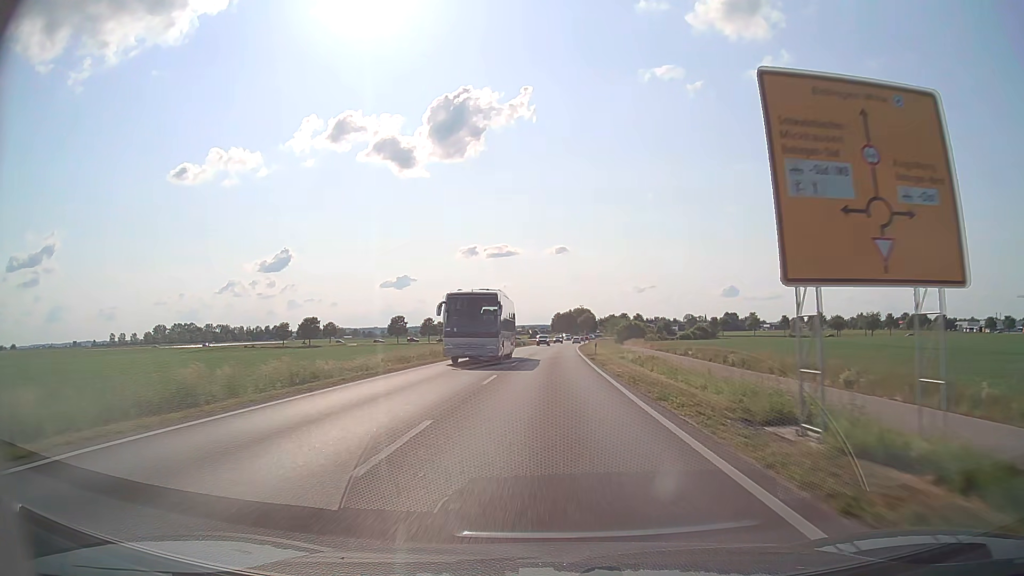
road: secondary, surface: asphalt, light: Day
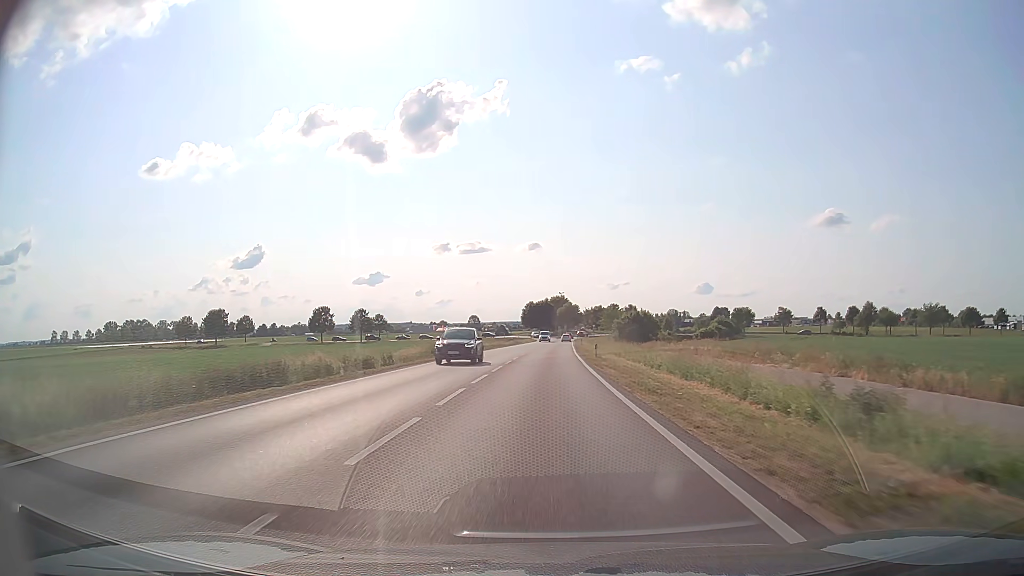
(+1.2, +59.9) m; +2°
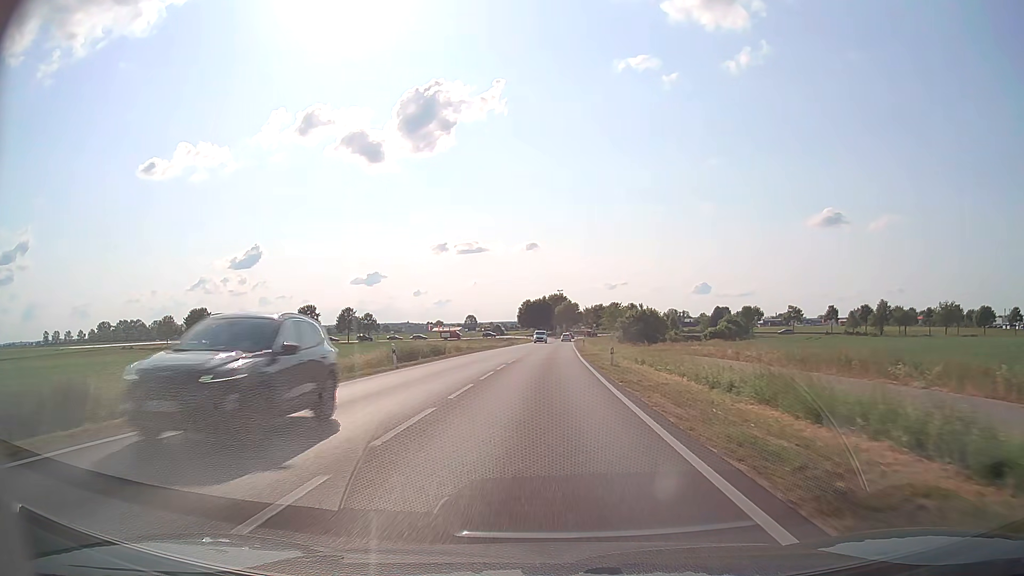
(0.0, +10.4) m; 0°
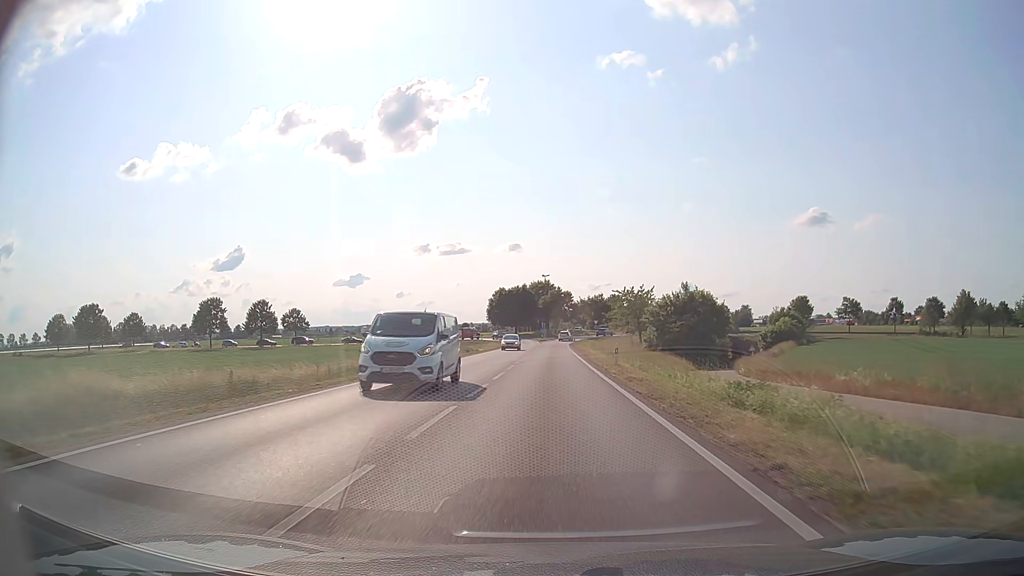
(+0.4, +48.0) m; +1°
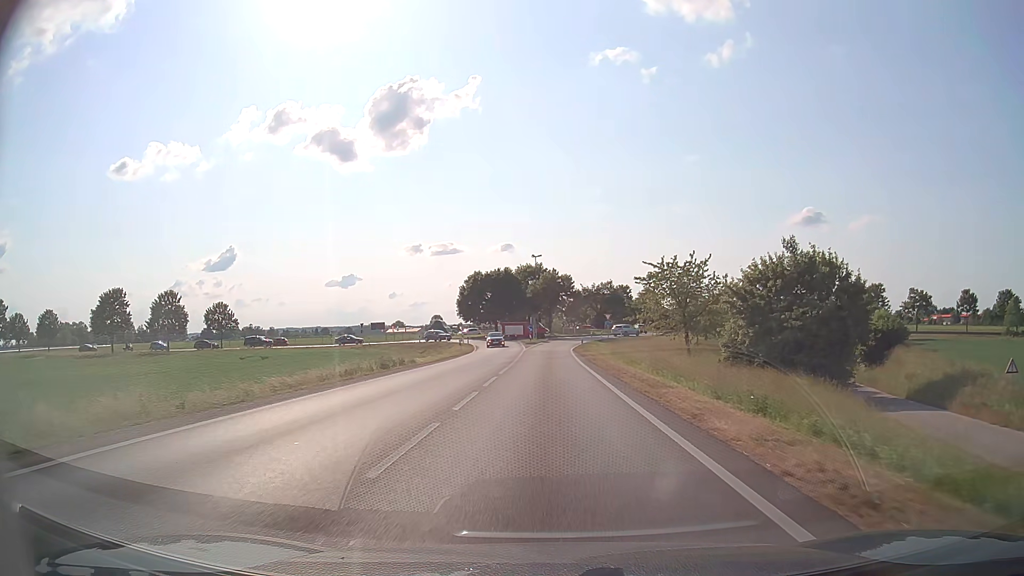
(+0.2, +33.3) m; +1°
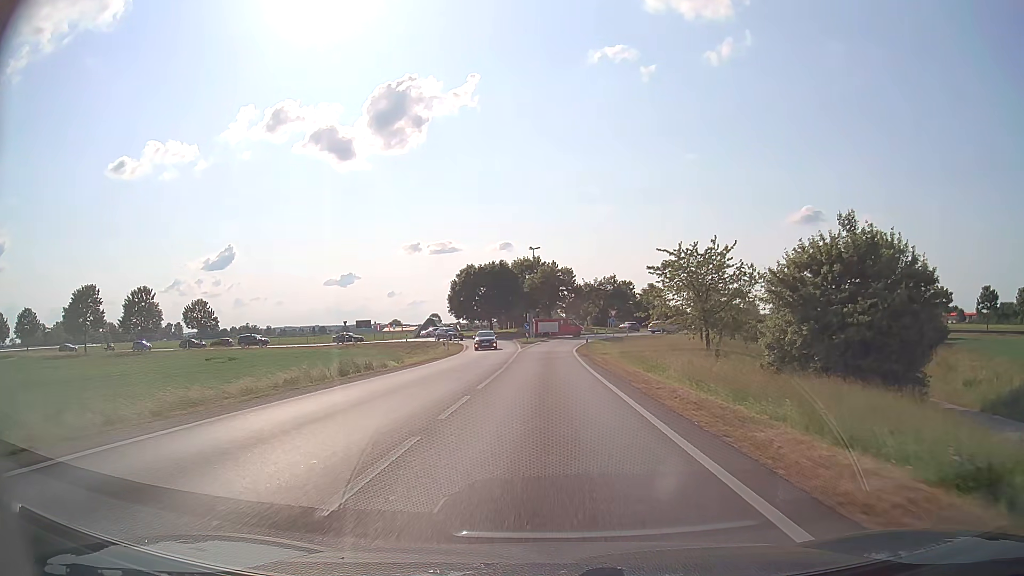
(0.0, +7.4) m; 0°
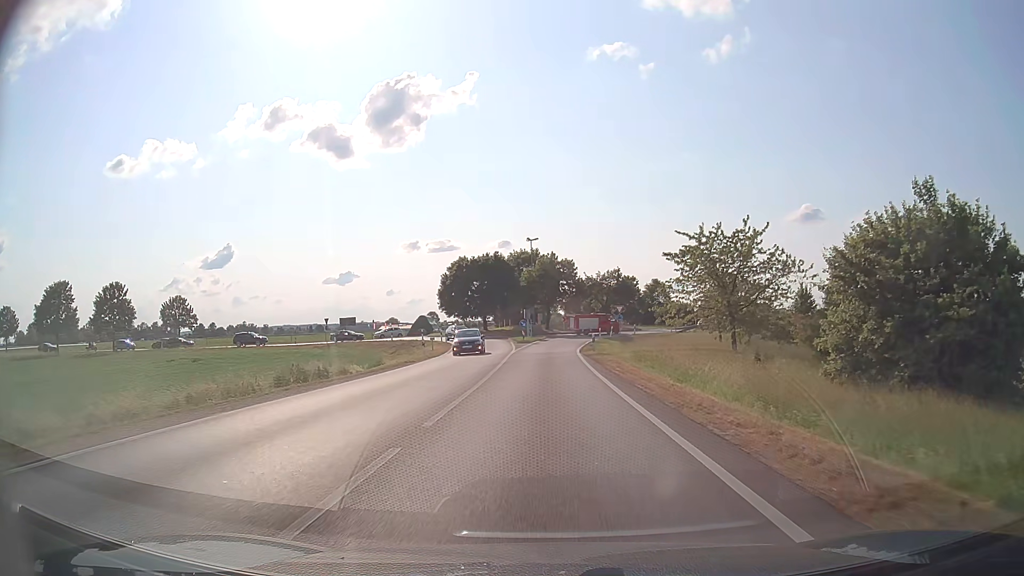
(0.0, +7.0) m; 0°
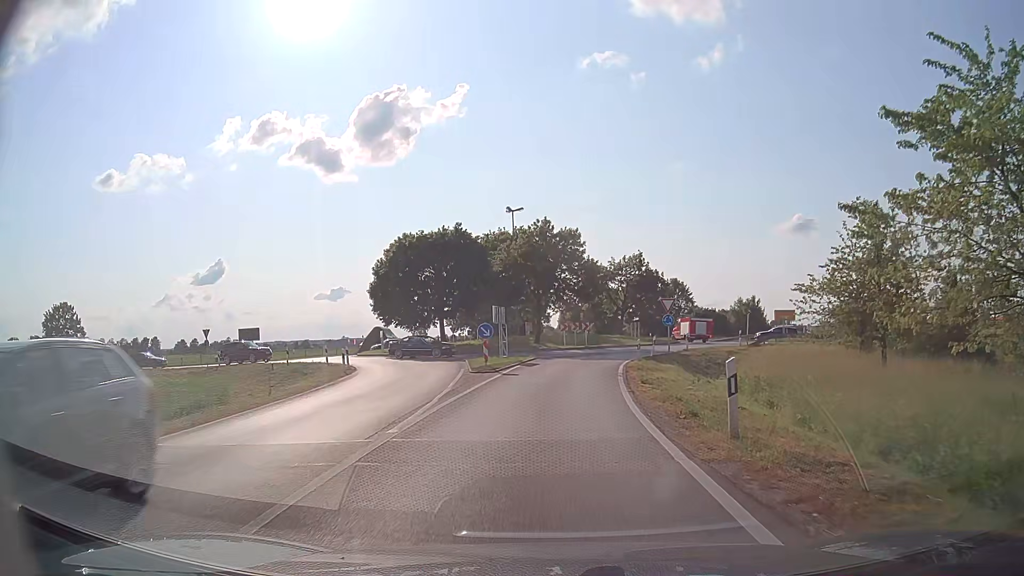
(+0.1, +28.1) m; 0°
(0, +10) (0, +20) (+2, +30) (+5, +39) (+11, +47) (+15, +56) (+14, +66) (+8, +74) (+3, +83) (+1, +92) m
